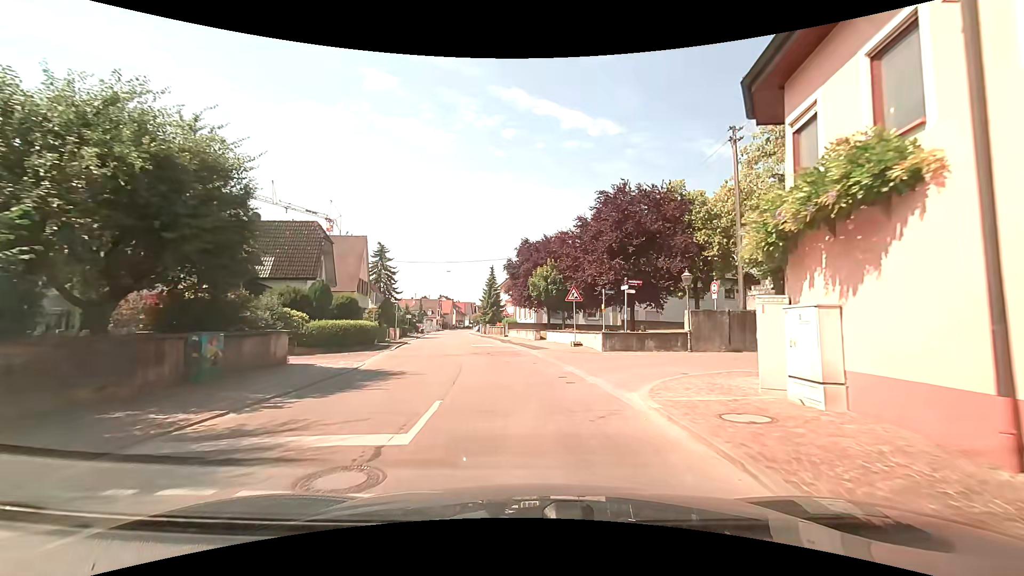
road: residential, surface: asphalt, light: Day
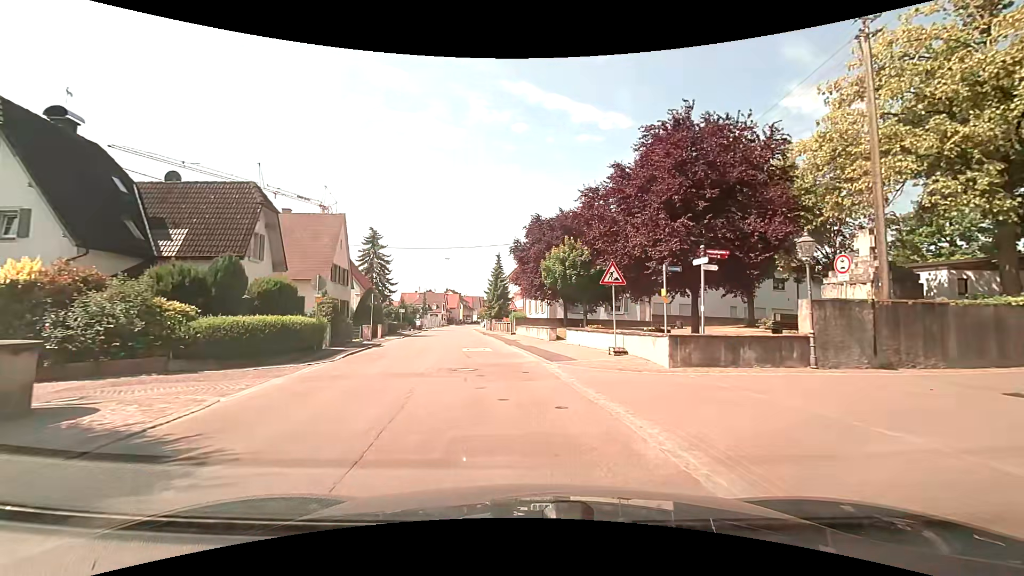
(-0.1, +8.8) m; -2°
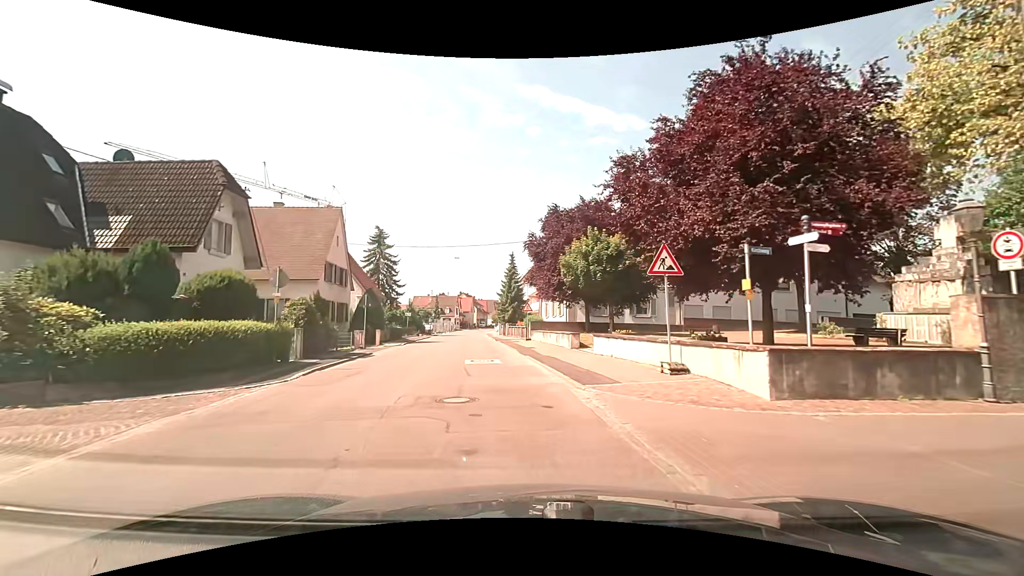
(0.0, +4.3) m; -2°
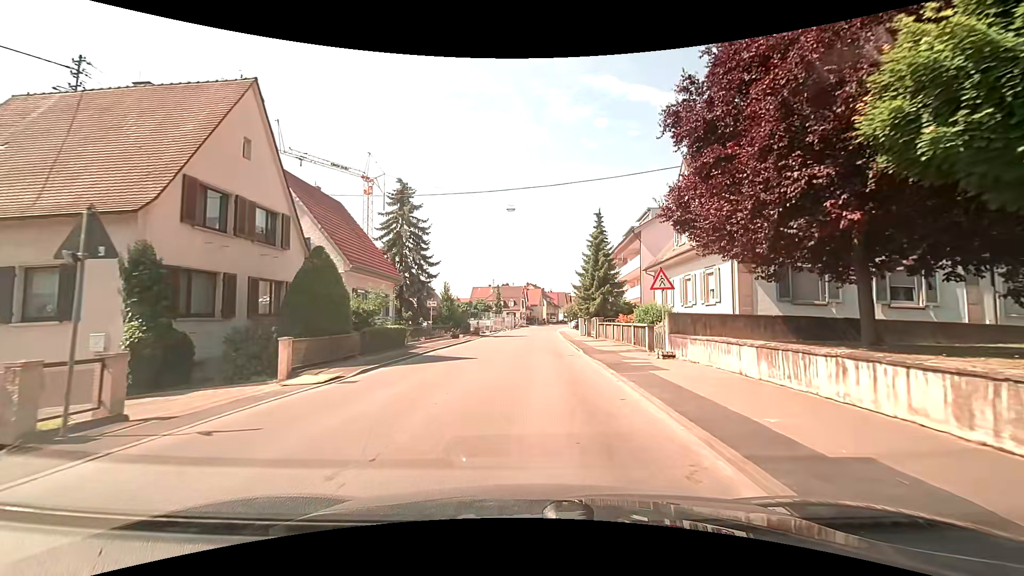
(-1.7, +21.2) m; -8°
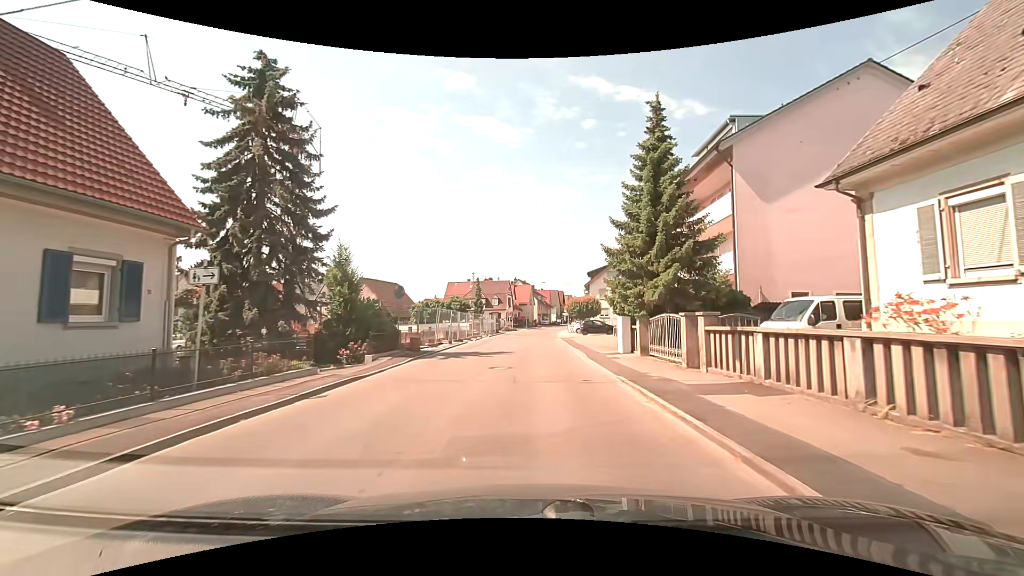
(+0.1, +21.3) m; +1°
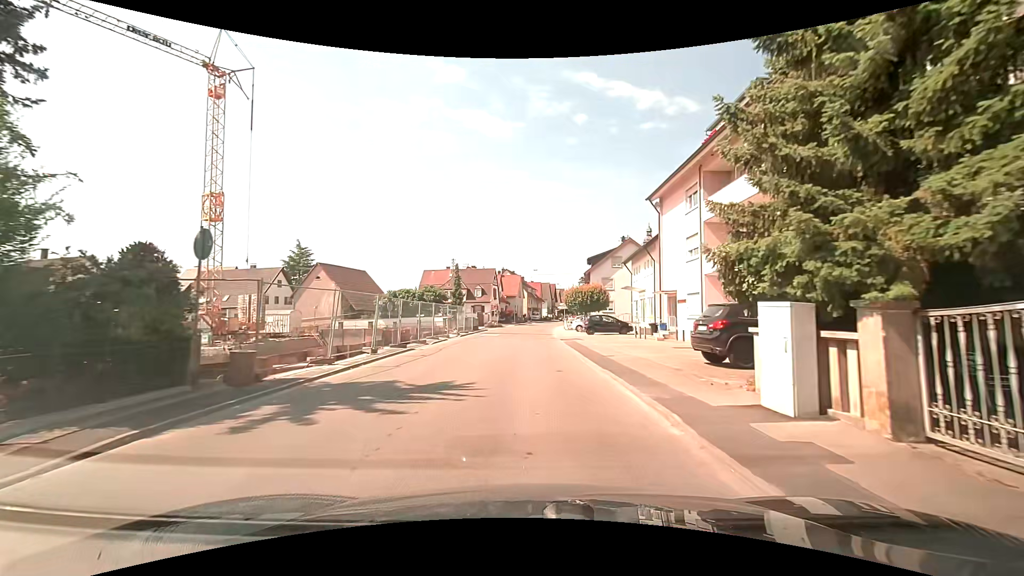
(+0.3, +13.0) m; +2°
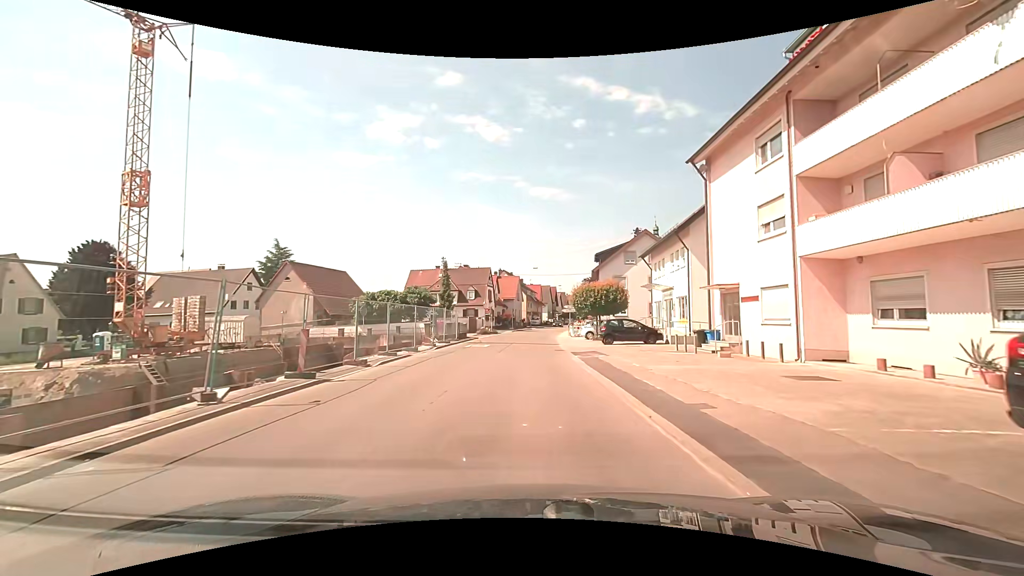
(0.0, +8.8) m; +1°
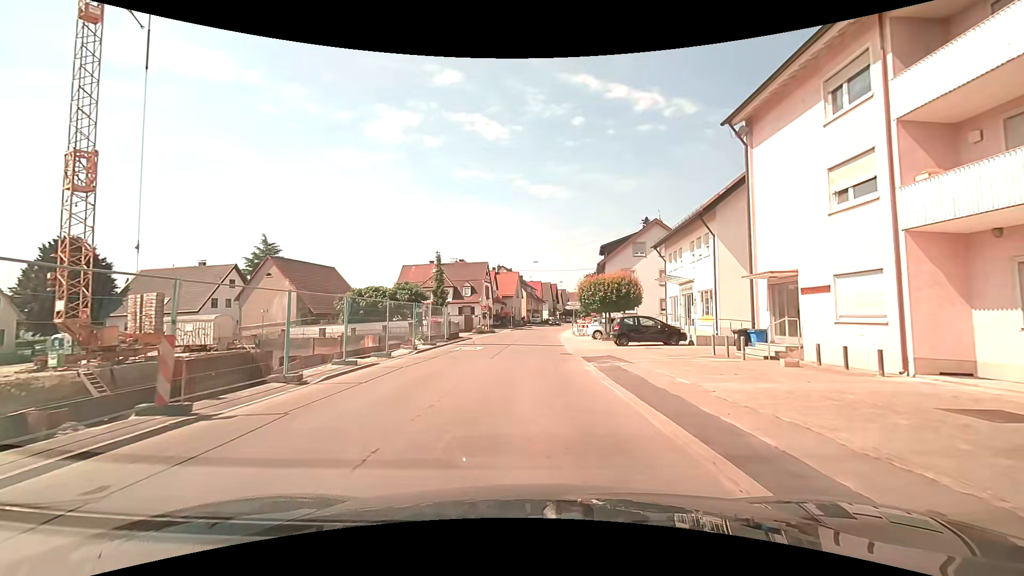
(-0.1, +4.5) m; -1°
(0, +10) (0, +20) (+1, +30) (+1, +40) (+2, +50) (+3, +60) (+4, +70) (+5, +80) (+7, +90) (+8, +99) m
